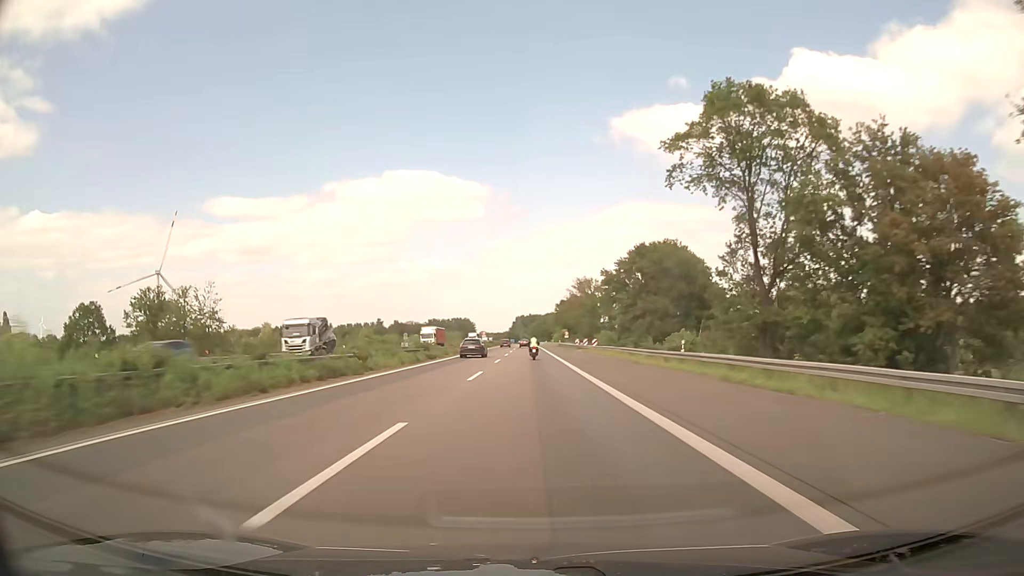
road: motorway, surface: asphalt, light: Day
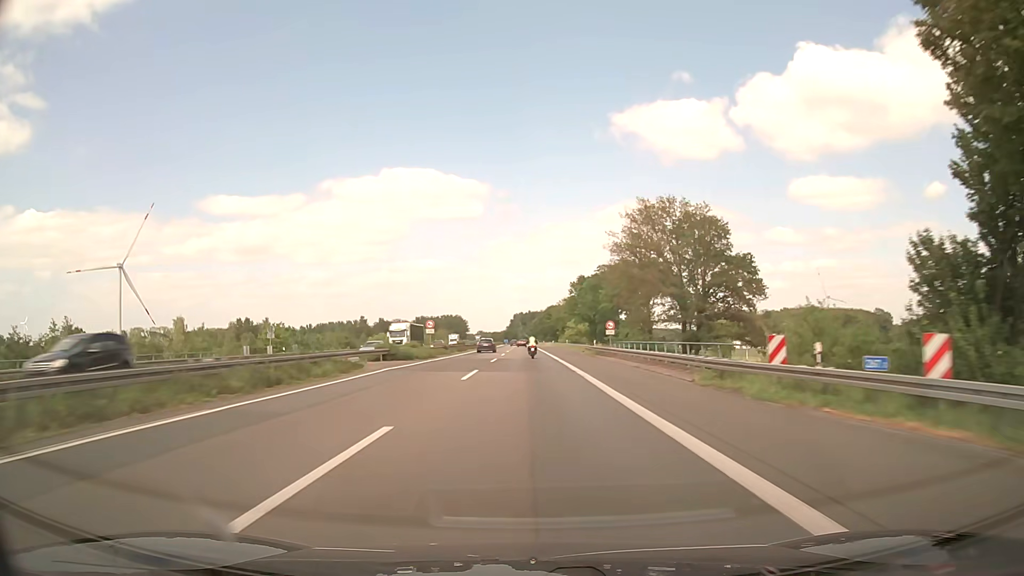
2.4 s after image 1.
(+0.1, +72.2) m; 0°
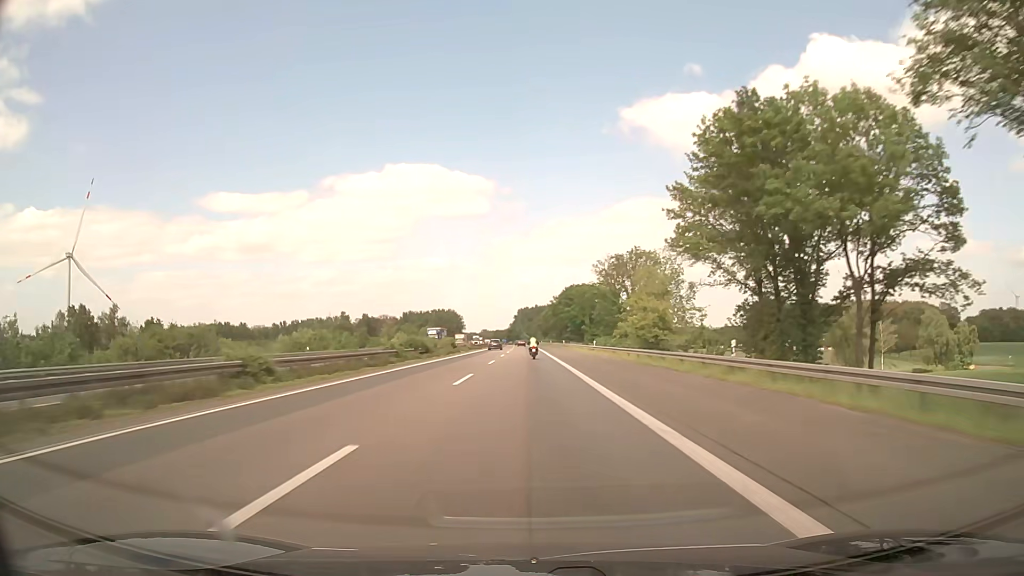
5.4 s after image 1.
(-0.2, +91.4) m; 0°
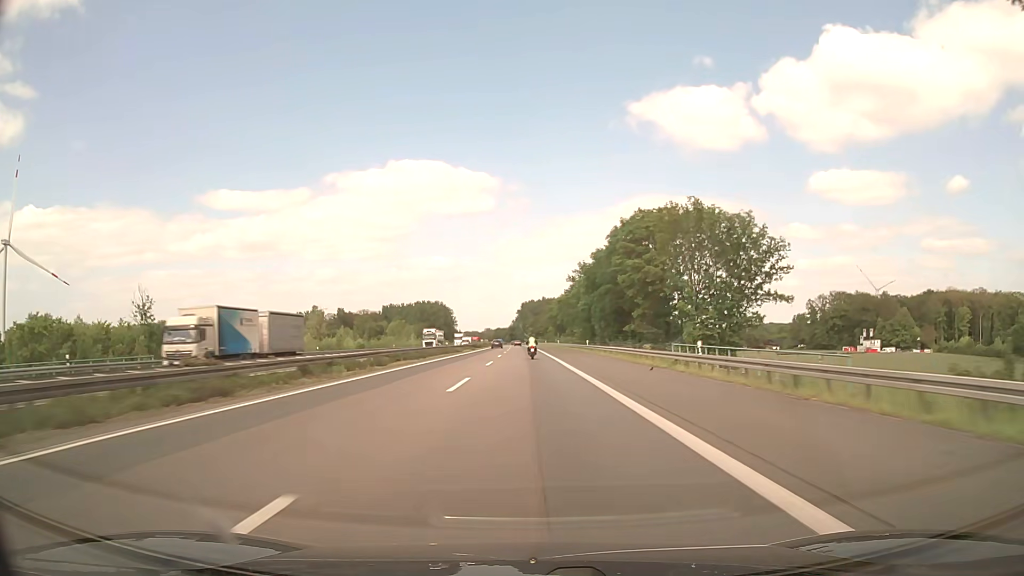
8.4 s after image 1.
(-0.5, +92.3) m; 0°
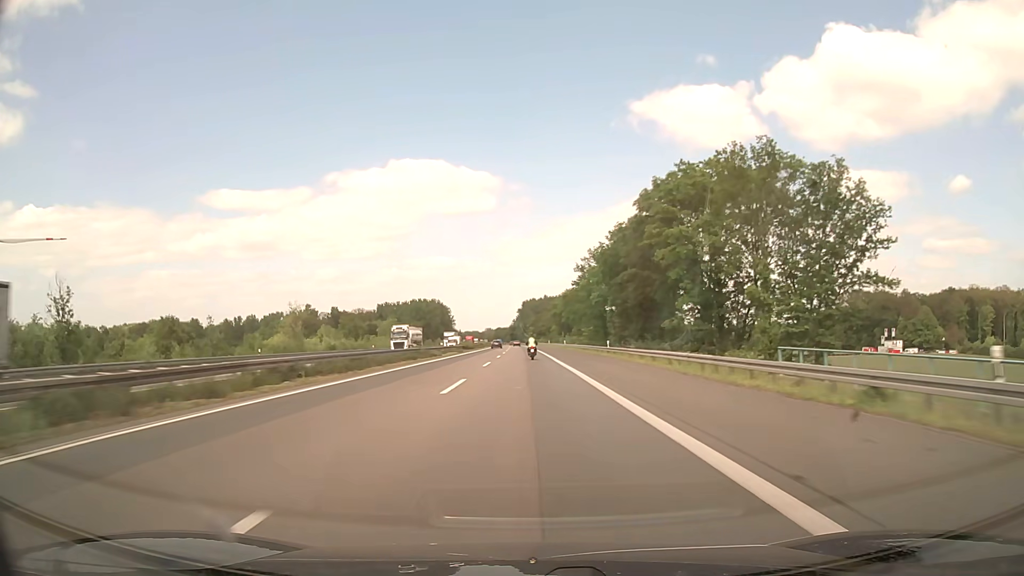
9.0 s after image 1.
(0.0, +18.5) m; 0°
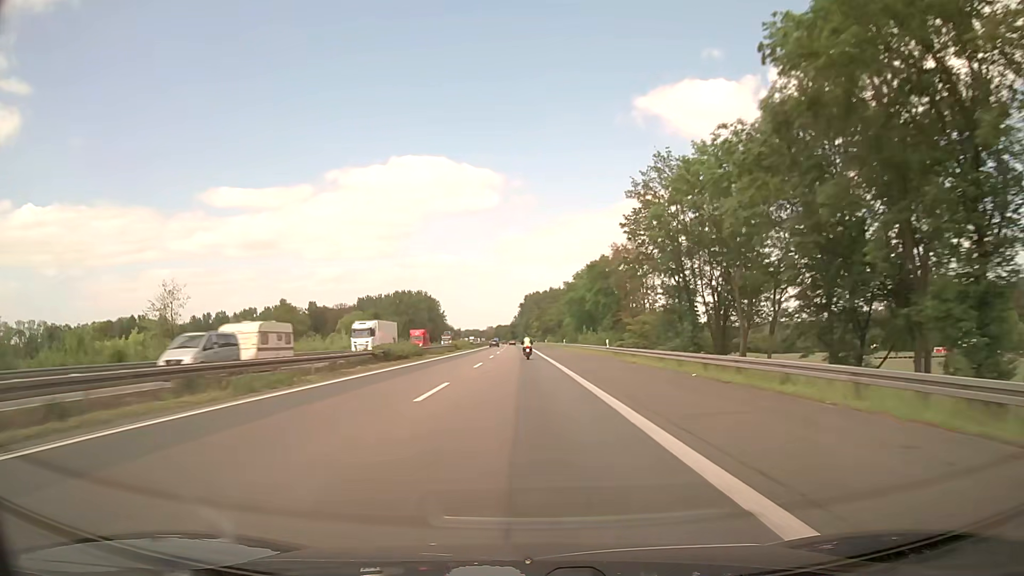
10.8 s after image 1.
(-0.1, +55.6) m; 0°
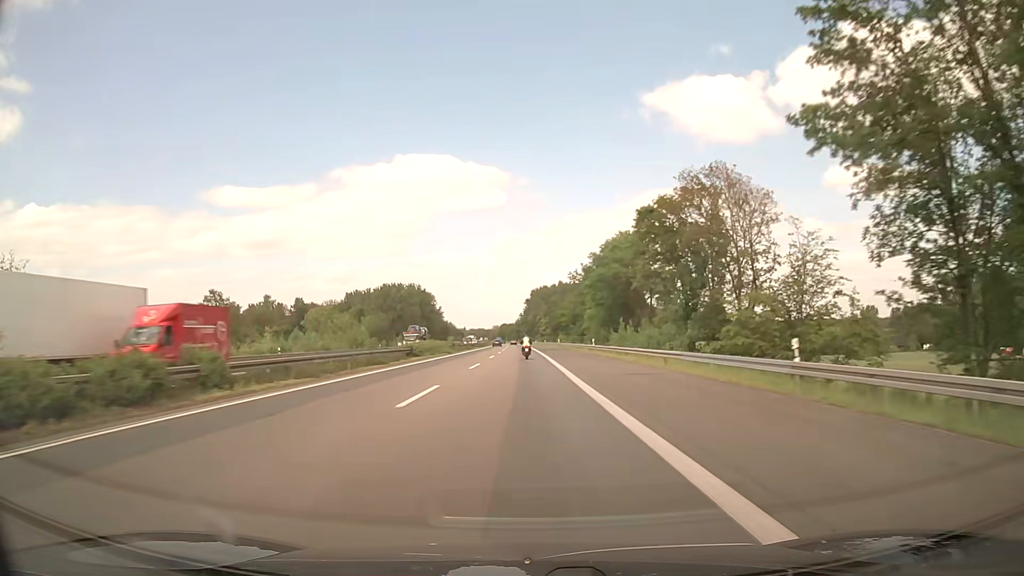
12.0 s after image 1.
(-0.2, +37.1) m; -1°
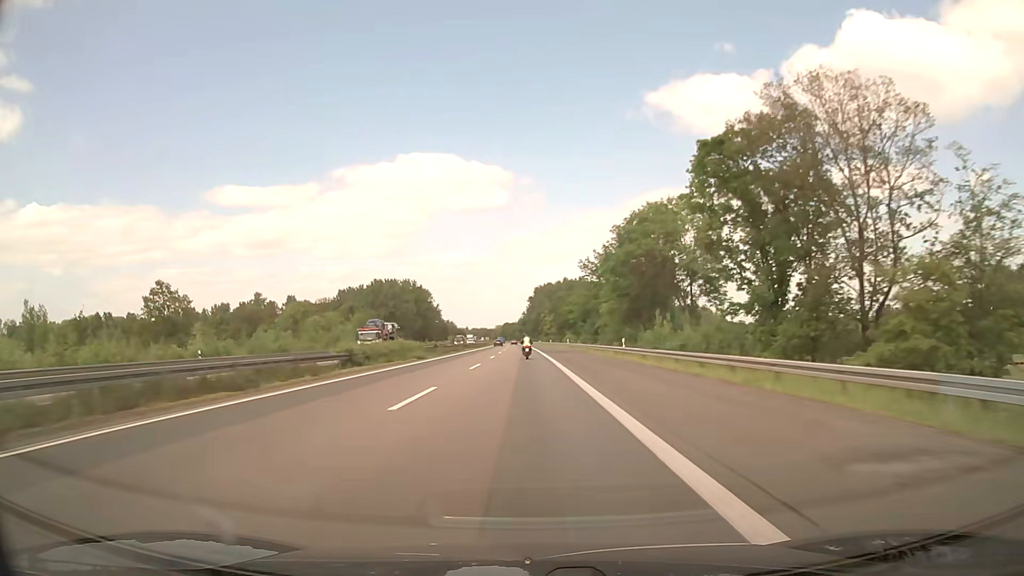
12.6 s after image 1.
(0.0, +18.8) m; 0°
(0, +10) (0, +20) (0, +30) (0, +40) (0, +50) (0, +60) (-1, +70) (-1, +80) (-1, +90) (-1, +100) m
